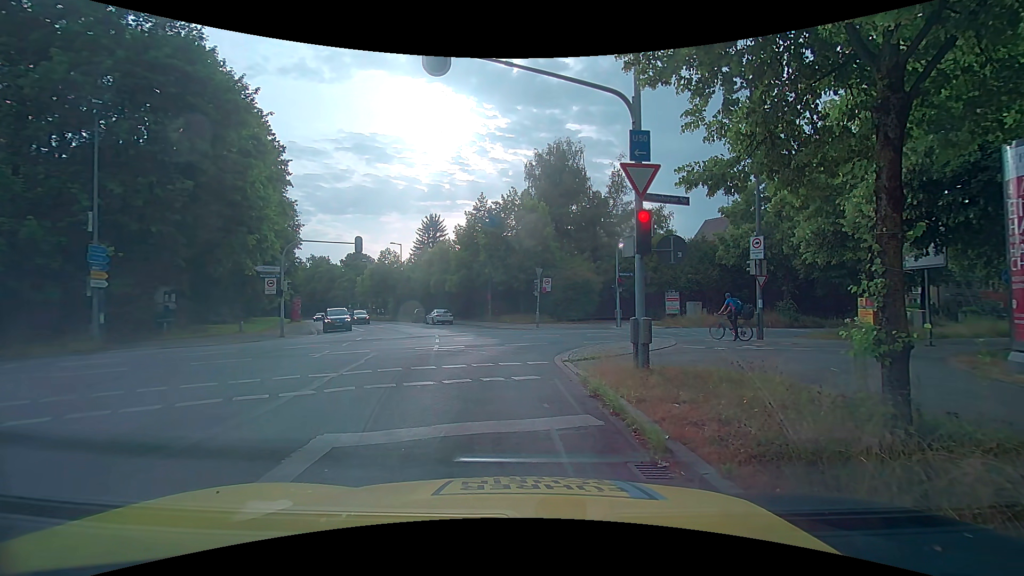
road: tertiary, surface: asphalt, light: Day
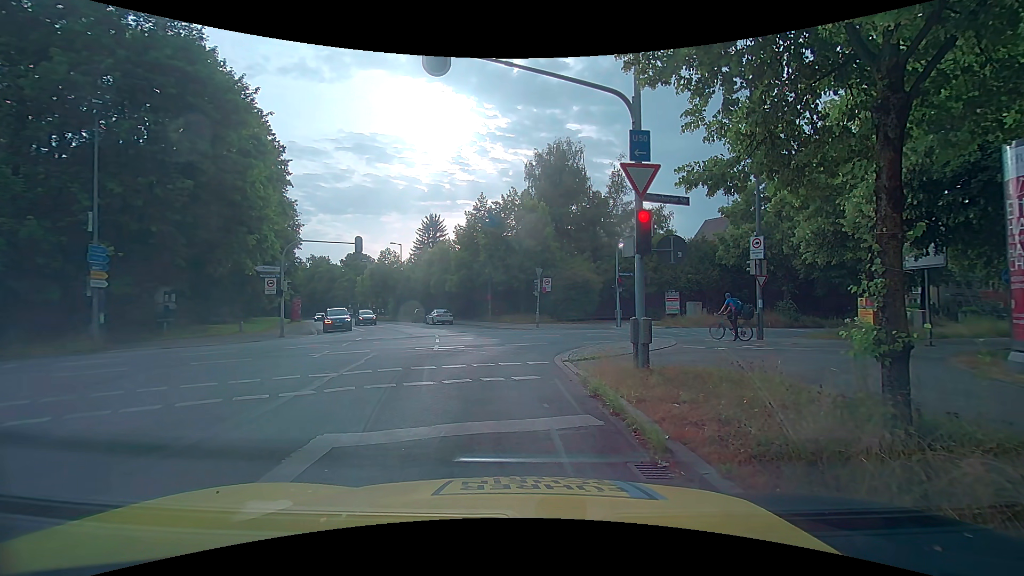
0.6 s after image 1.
(0.0, 0.0) m; 0°
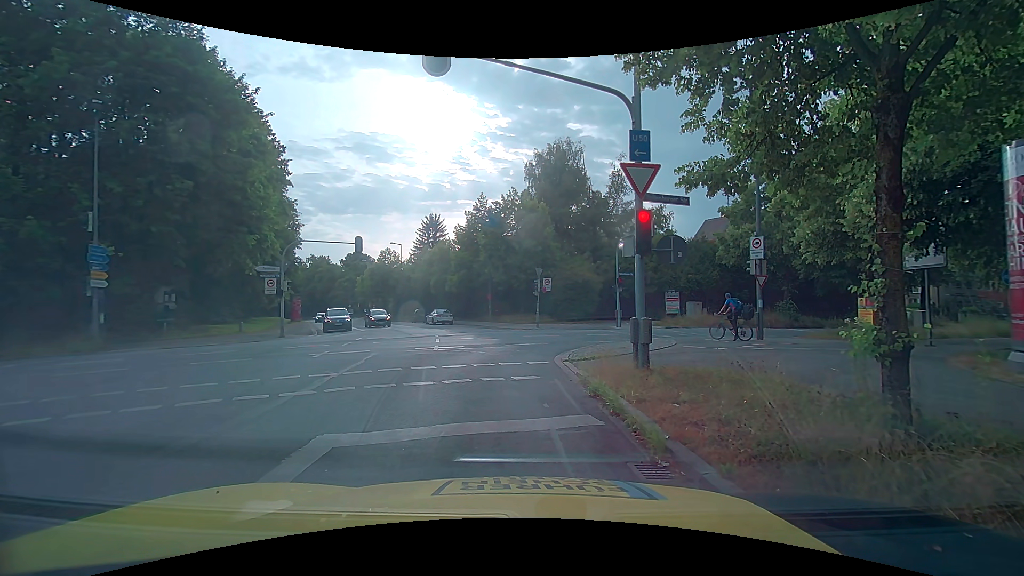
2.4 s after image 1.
(0.0, 0.0) m; 0°
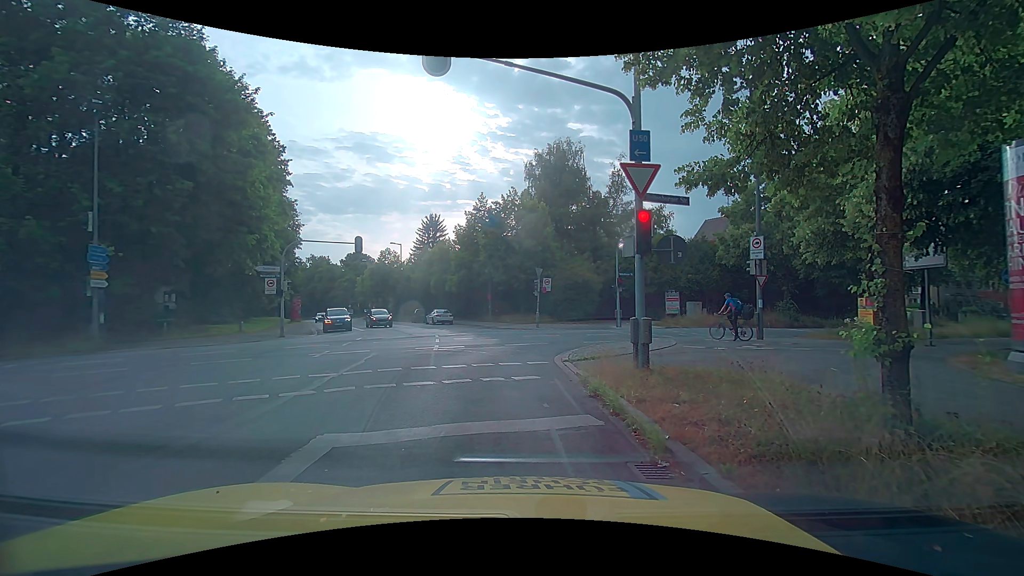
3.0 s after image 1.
(0.0, 0.0) m; 0°
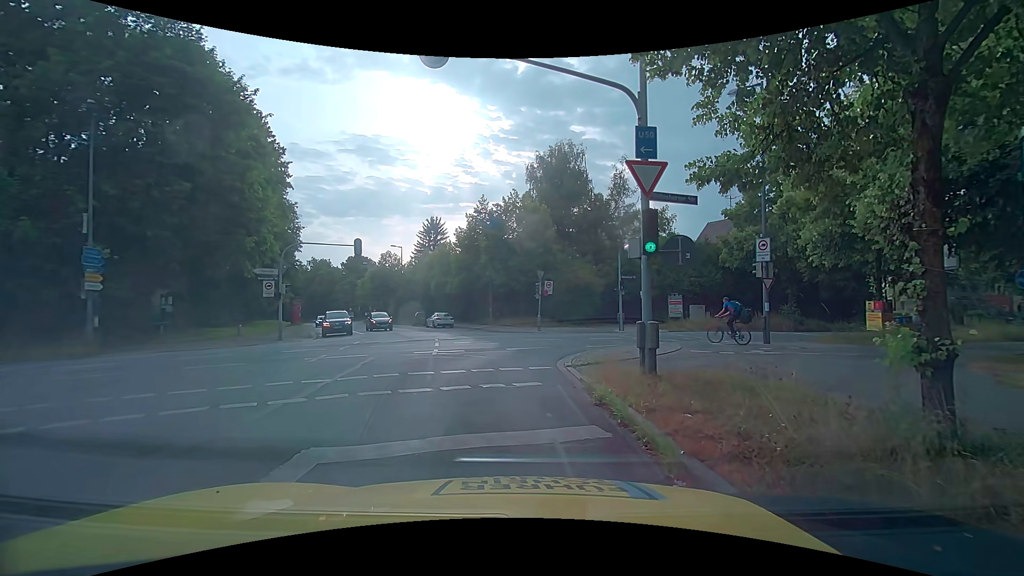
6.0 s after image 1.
(0.0, +0.4) m; 0°
